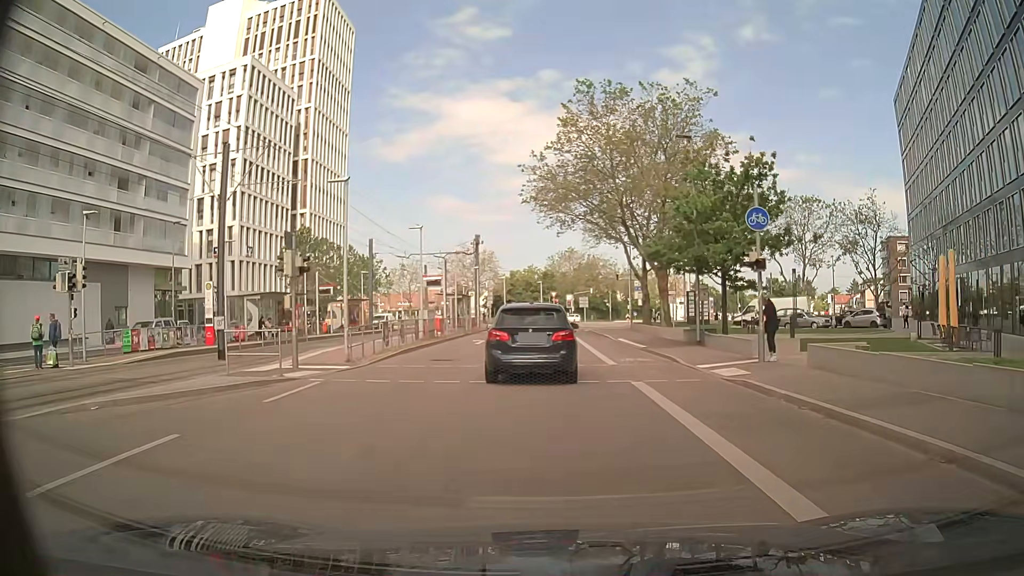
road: secondary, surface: asphalt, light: Day
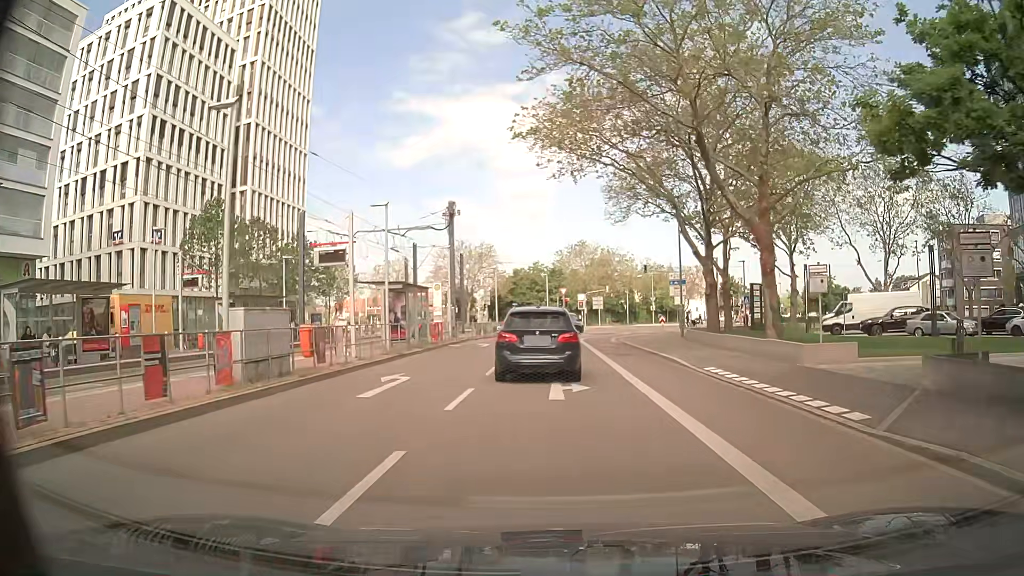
(-0.5, +19.4) m; -2°
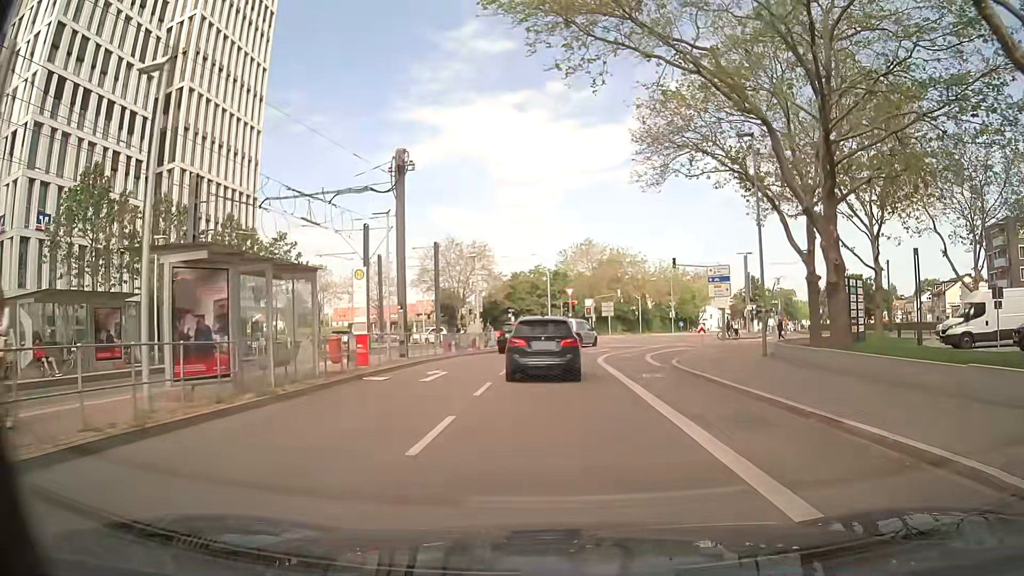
(0.0, +15.0) m; 0°
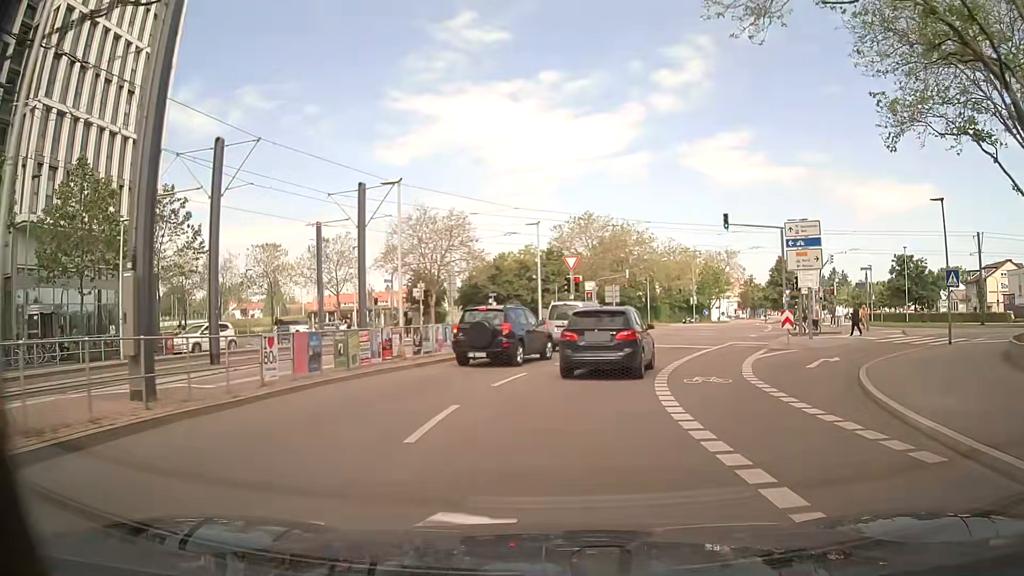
(0.0, +17.6) m; +1°
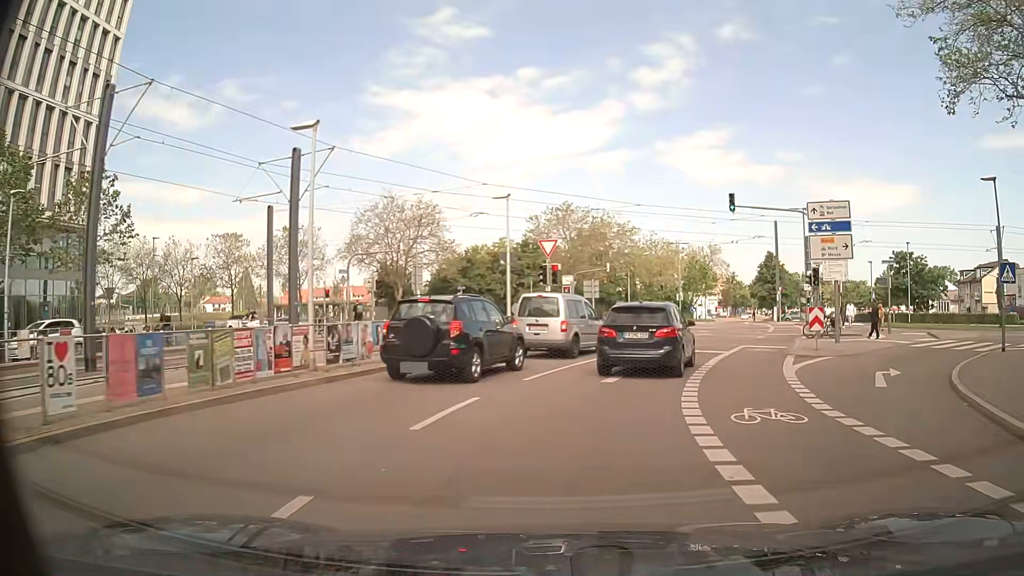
(0.0, +5.5) m; +1°
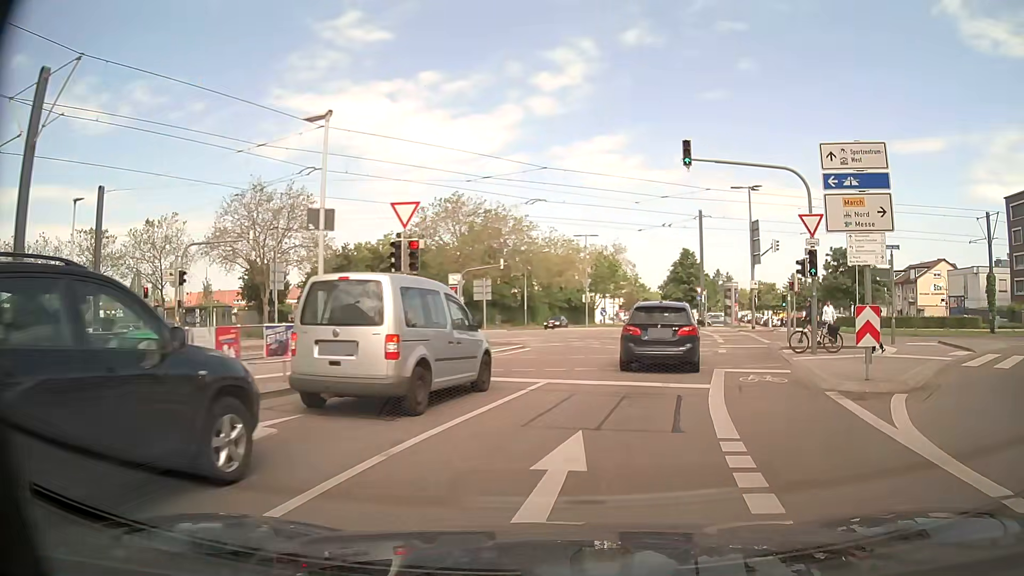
(+0.8, +10.1) m; +10°
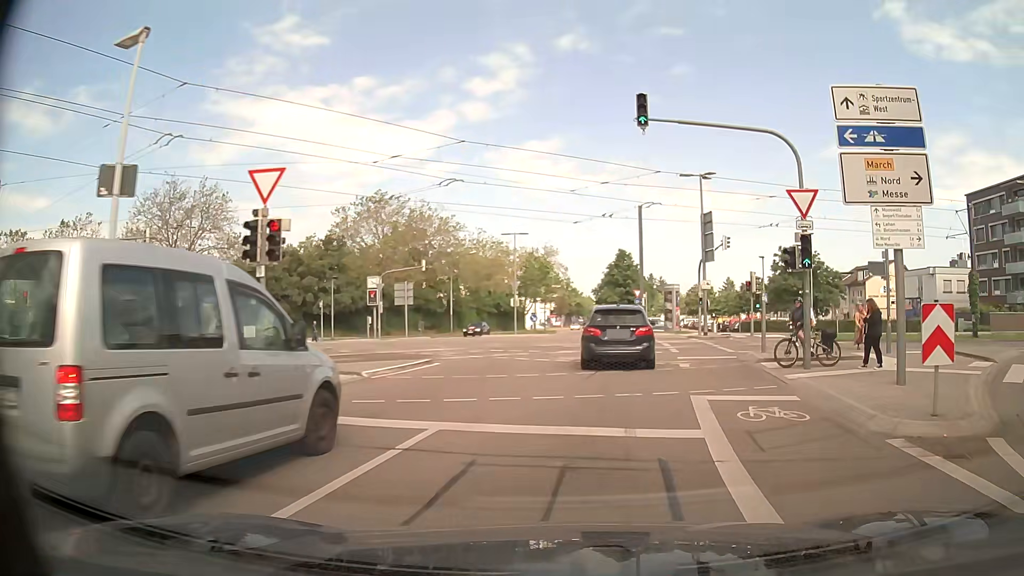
(+0.2, +4.9) m; +5°
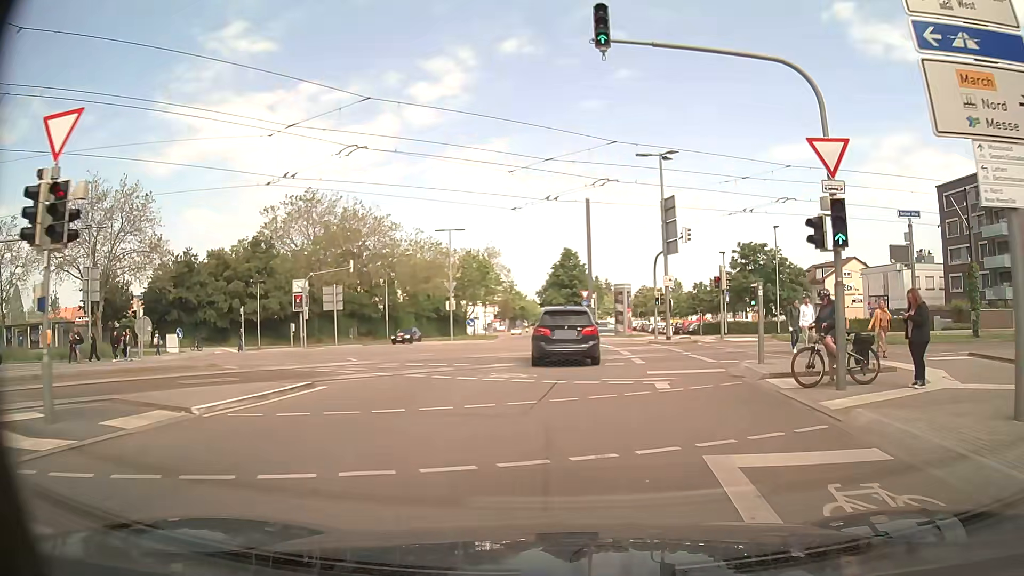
(+0.2, +5.0) m; +4°
(0, +10) (0, +20) (0, +30) (0, +40) (-1, +50) (-2, +60) (-2, +70) (-2, +80) (-2, +90) (-2, +100) m
